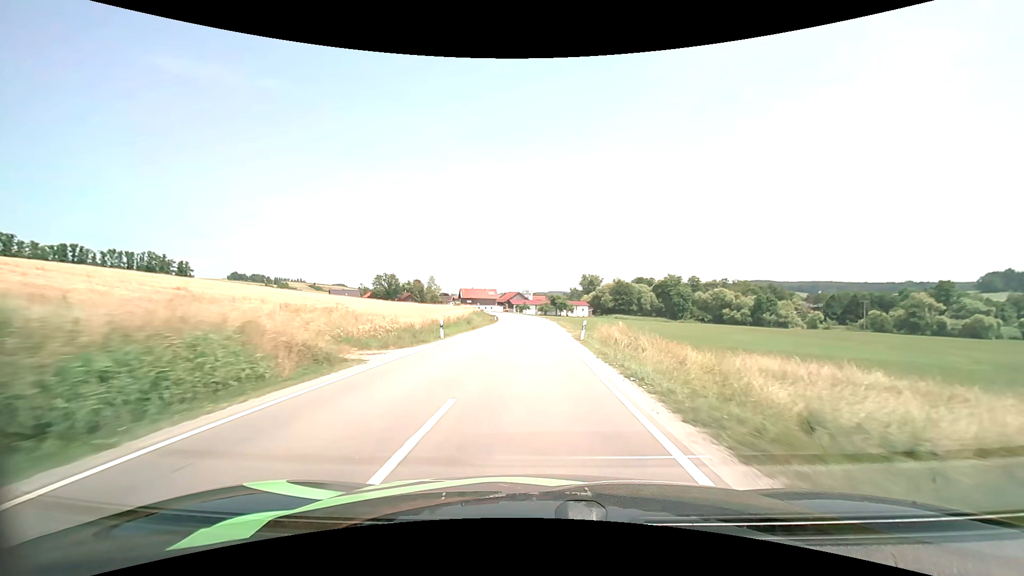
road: secondary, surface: asphalt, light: Day
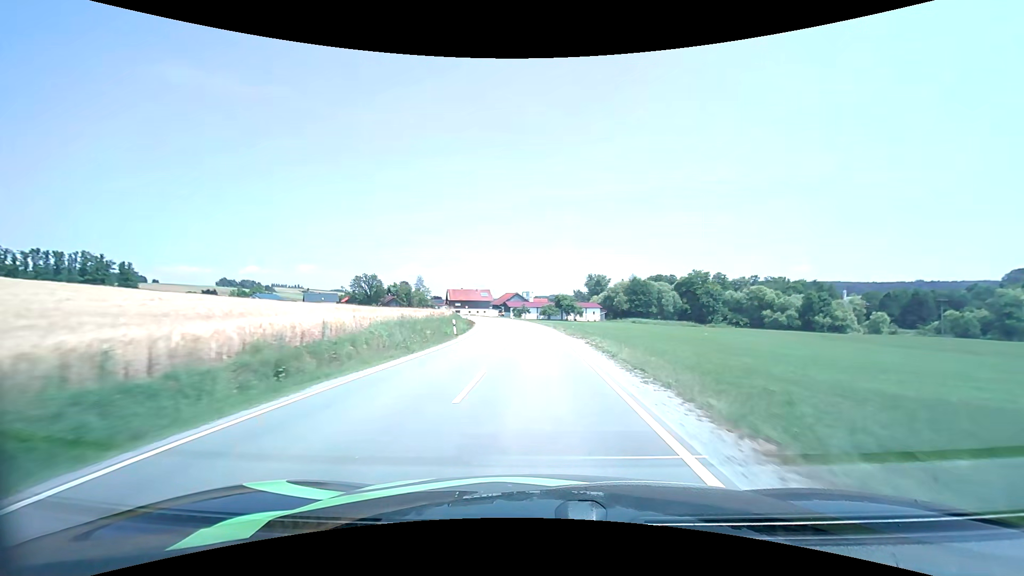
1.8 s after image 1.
(-0.1, +32.2) m; 0°
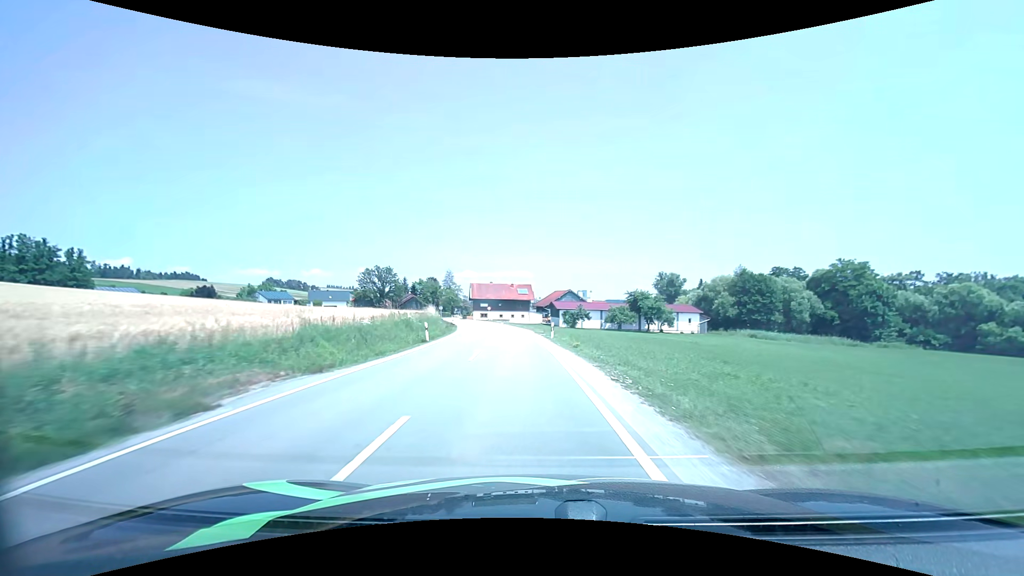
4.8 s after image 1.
(-1.7, +53.1) m; -6°
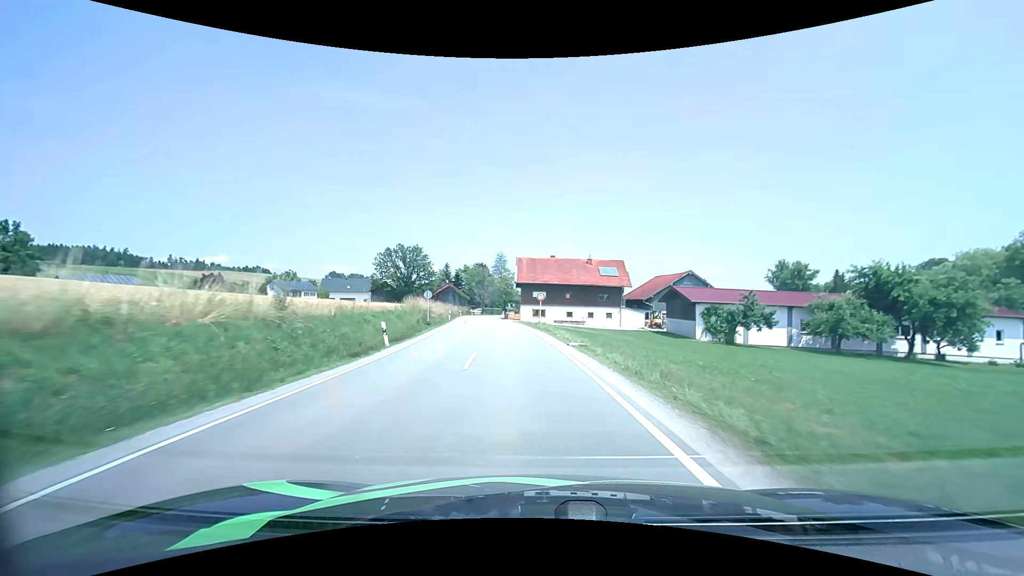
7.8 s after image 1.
(-3.8, +51.3) m; -8°
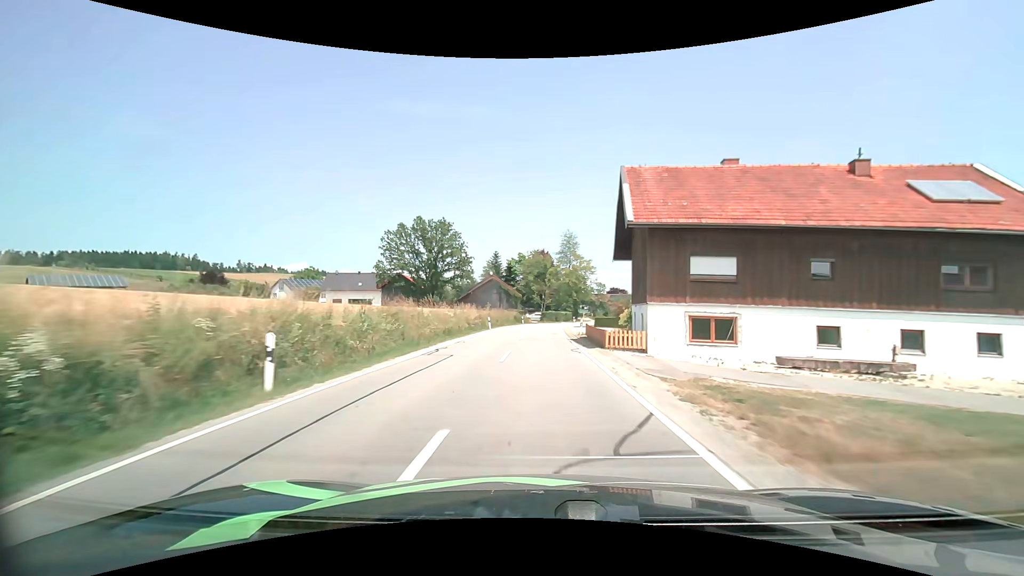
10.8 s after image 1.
(-3.8, +45.7) m; -8°
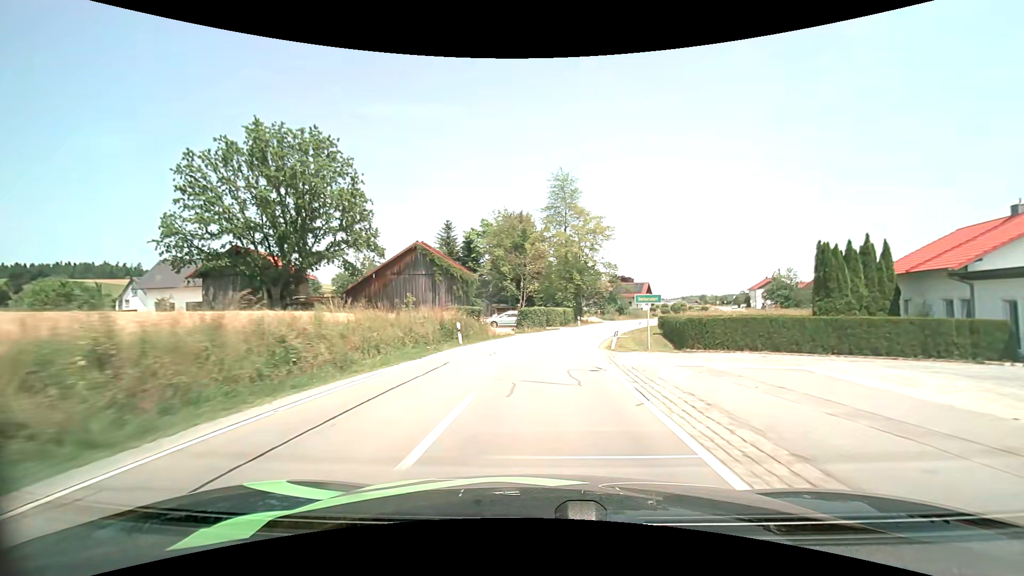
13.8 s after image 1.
(+0.5, +45.6) m; +2°
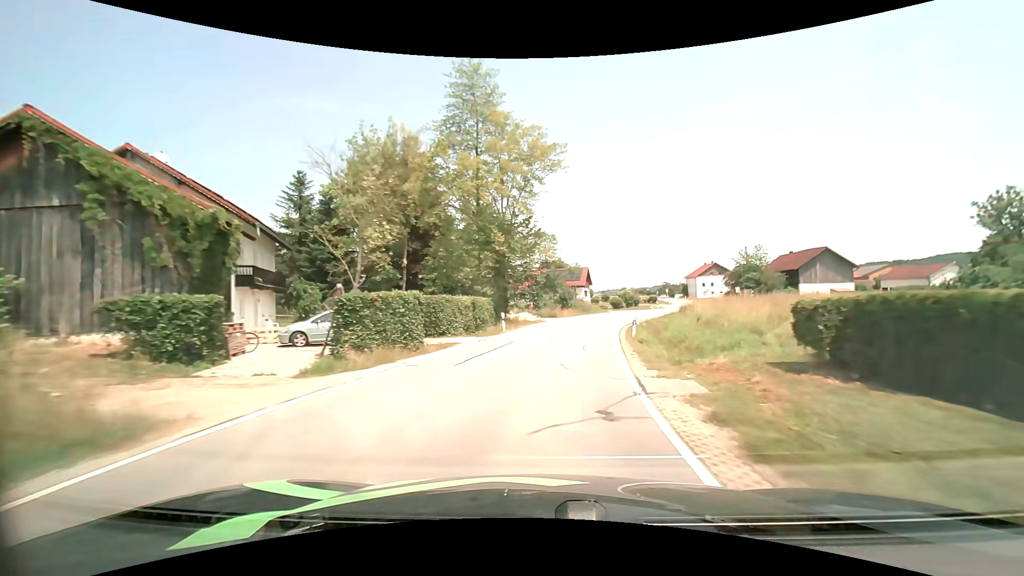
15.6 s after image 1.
(+1.9, +27.7) m; +9°
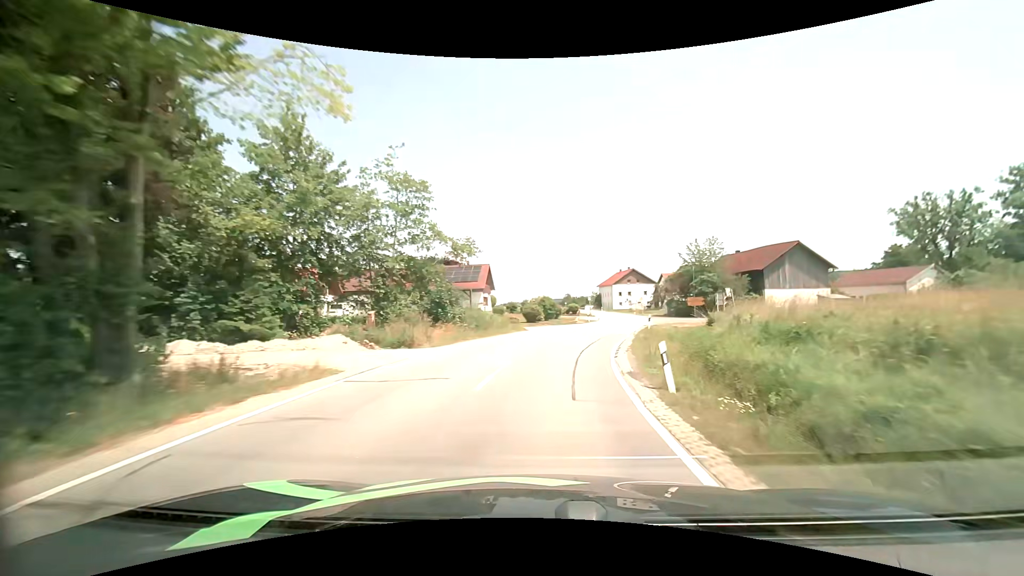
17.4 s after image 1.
(+2.5, +27.5) m; +11°
(0, +10) (+2, +20) (+4, +30) (+6, +39) (+9, +49) (+11, +59) (+13, +69) (+14, +79) (+14, +89) (+14, +99) m
